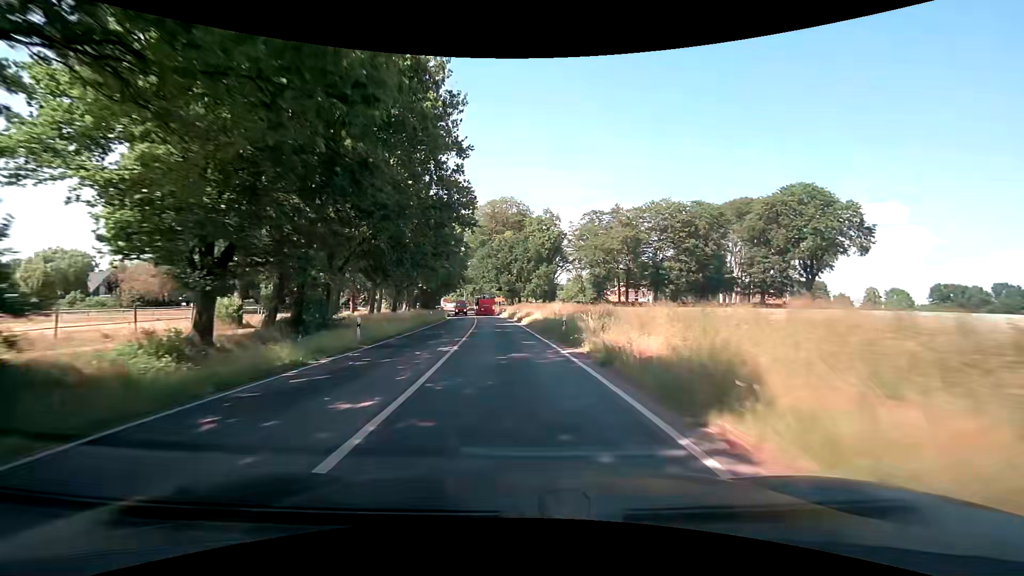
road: secondary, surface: asphalt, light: Day
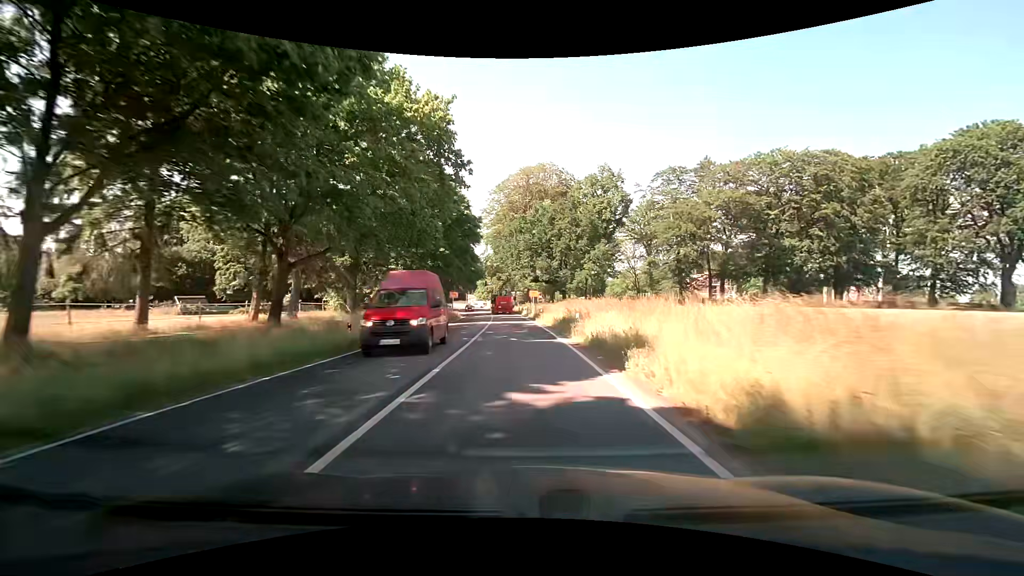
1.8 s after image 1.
(-1.5, +30.4) m; -4°
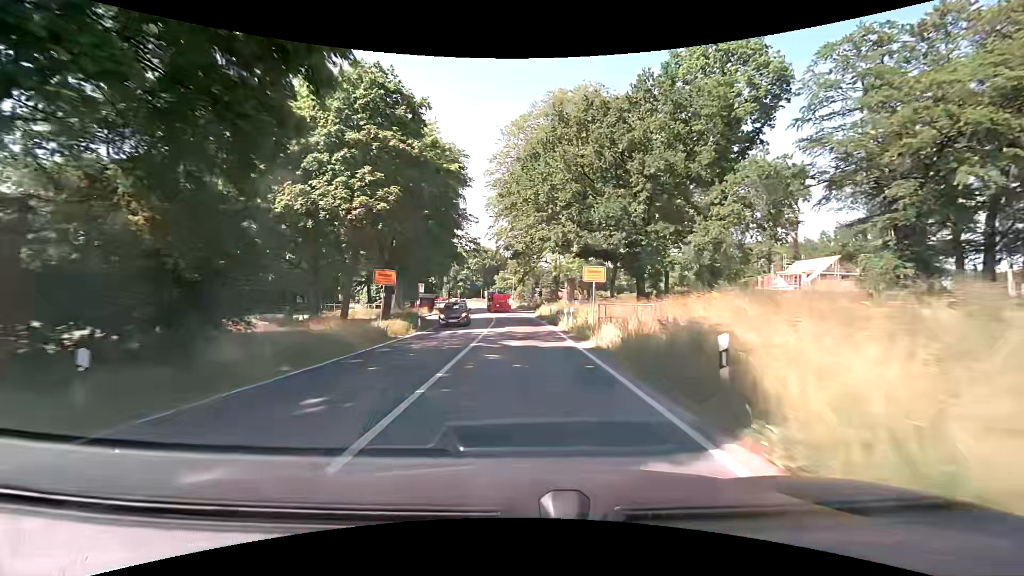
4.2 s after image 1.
(-0.9, +35.6) m; -3°
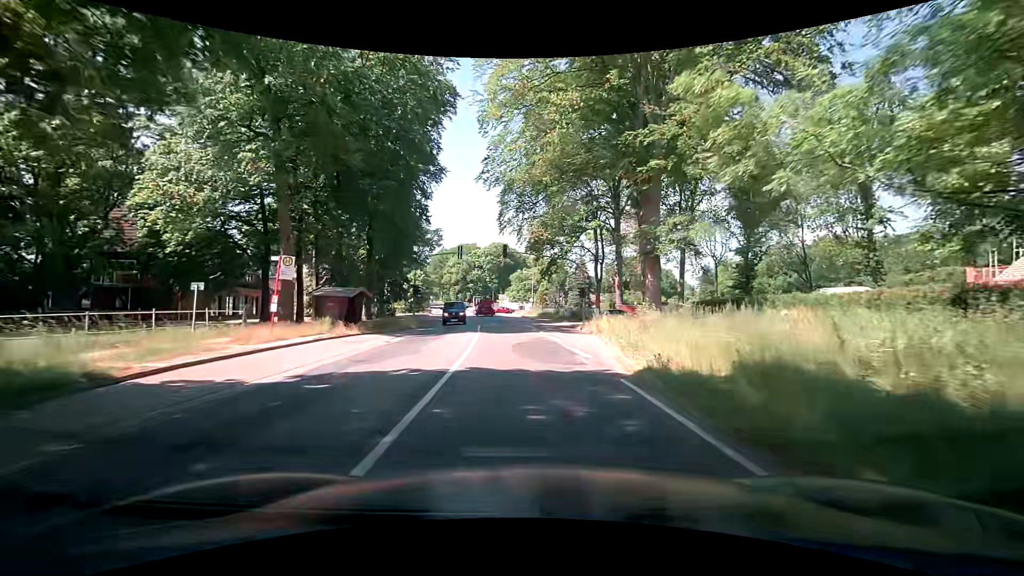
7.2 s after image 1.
(-0.6, +35.0) m; -3°
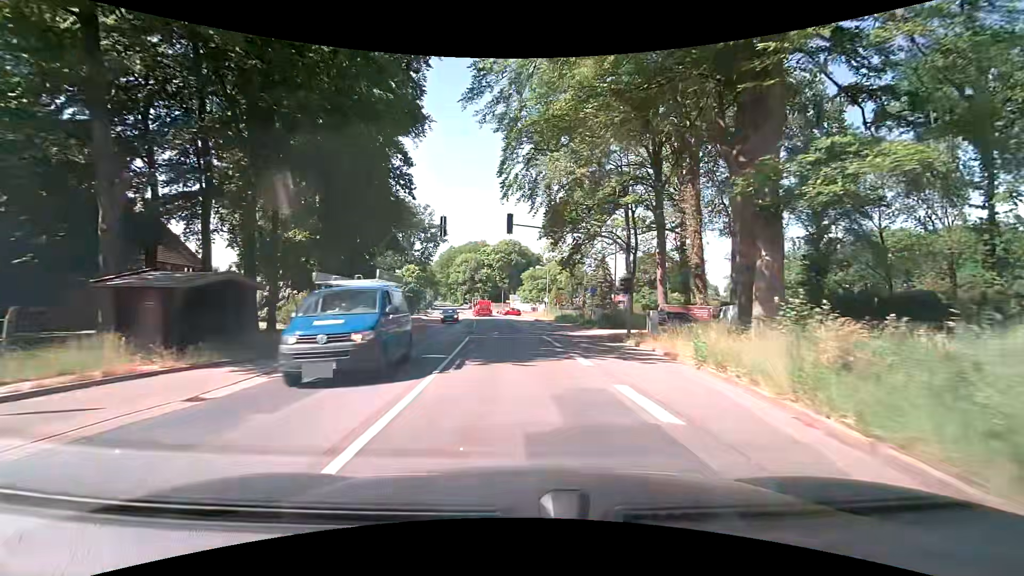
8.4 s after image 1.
(+0.3, +14.1) m; 0°
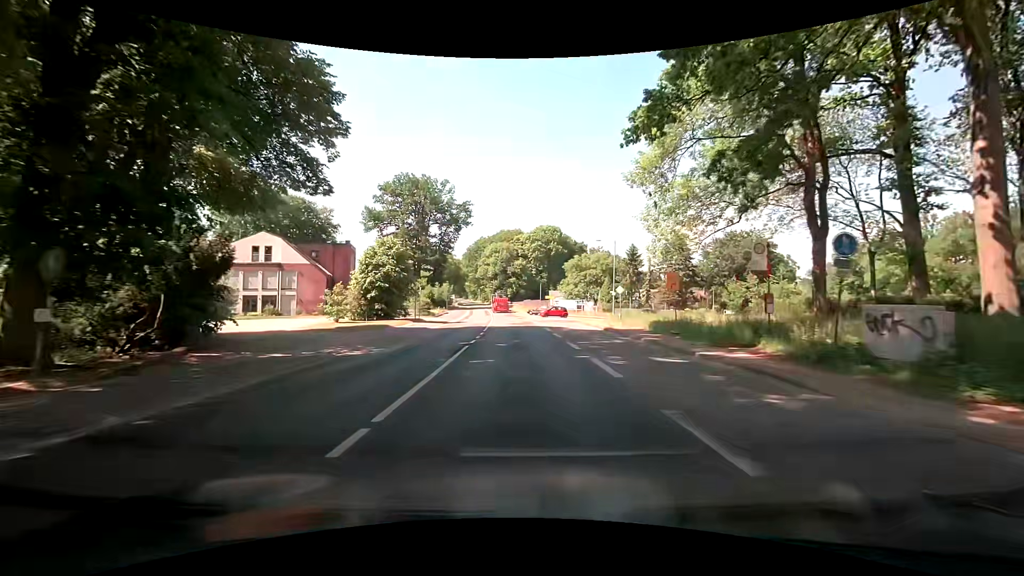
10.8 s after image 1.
(-0.9, +29.6) m; -4°
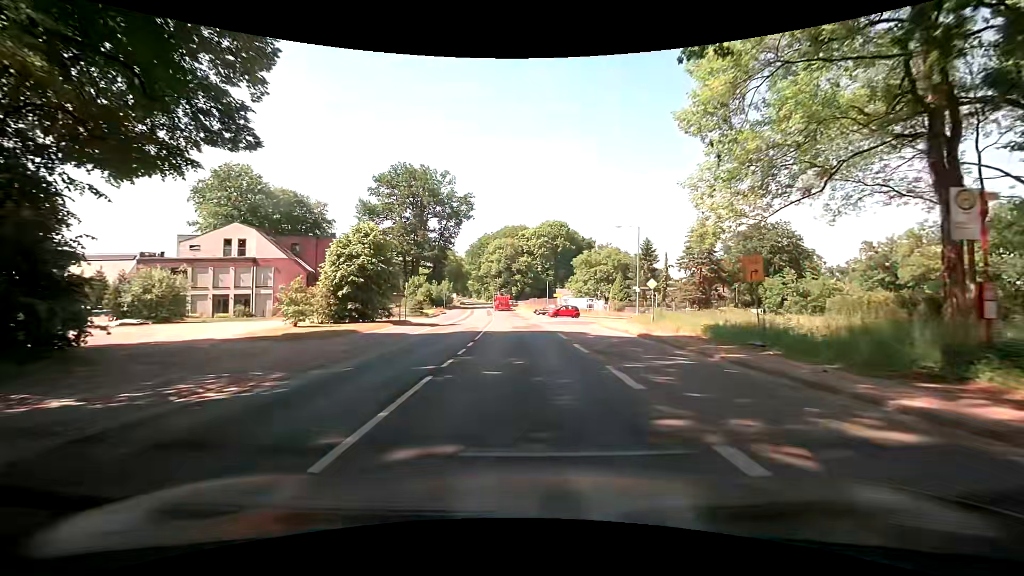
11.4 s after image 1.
(0.0, +7.7) m; +1°
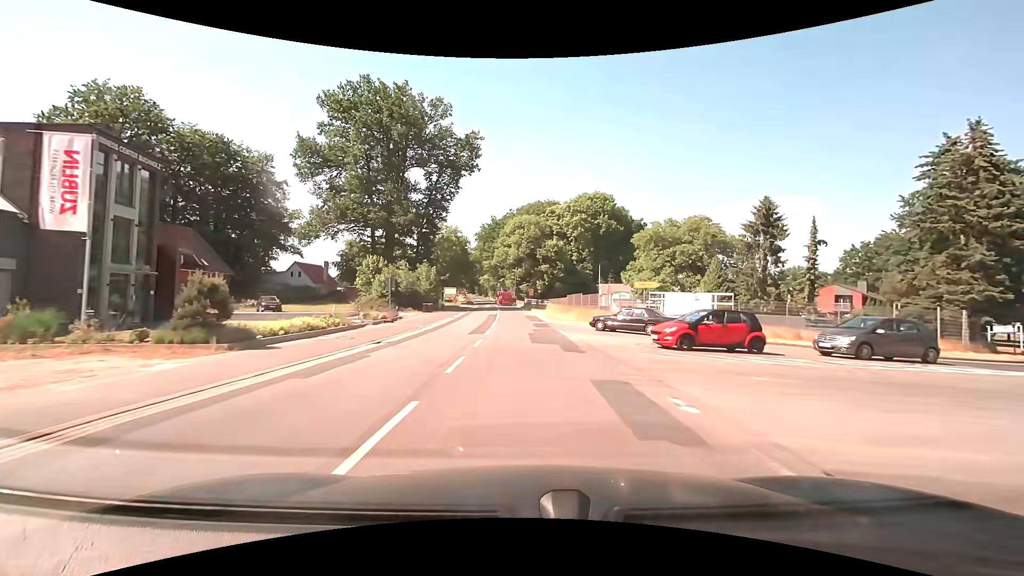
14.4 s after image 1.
(-1.5, +39.6) m; -3°
(0, +10) (0, +20) (0, +30) (-1, +40) (-1, +50) (-2, +60) (-2, +70) (-3, +80) (-4, +90) (-5, +100) m
